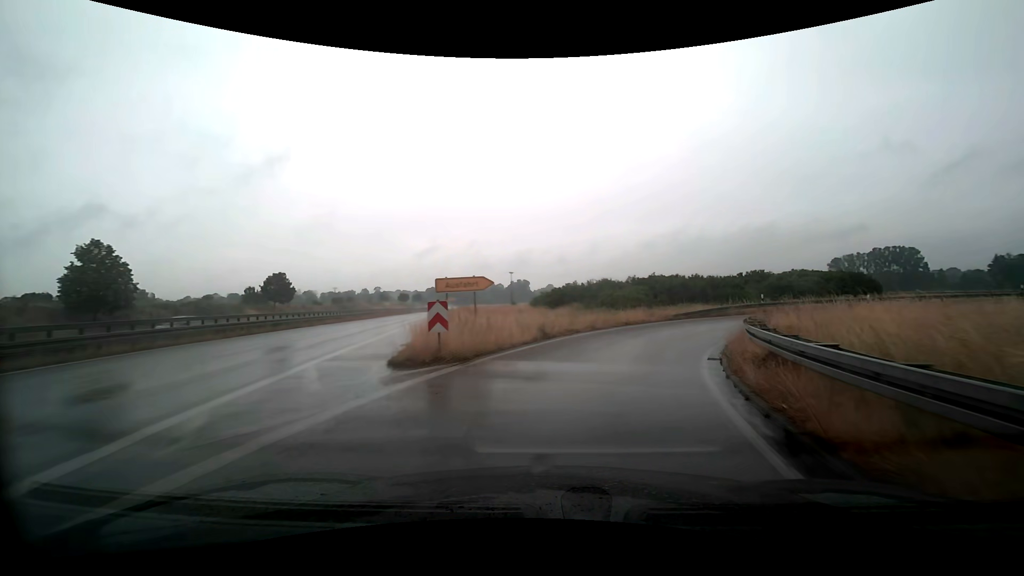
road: trunk_link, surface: asphalt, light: Day
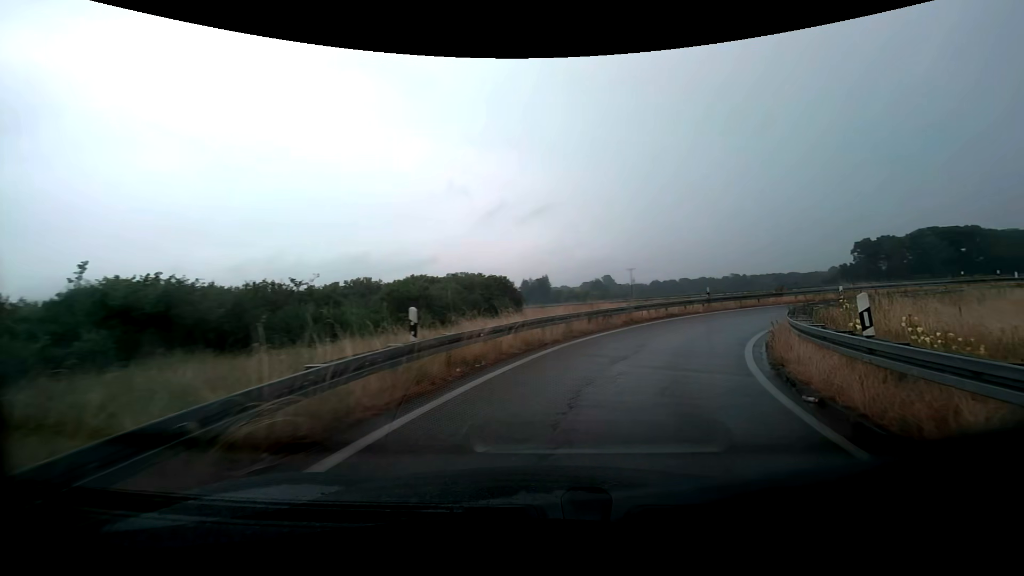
(+9.1, +28.0) m; +42°
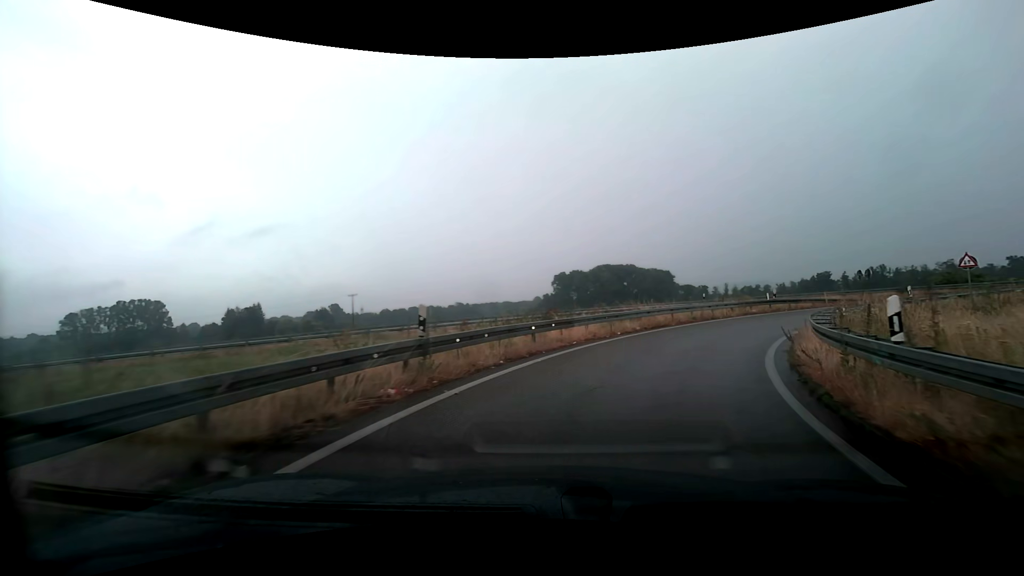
(+6.2, +20.8) m; +31°
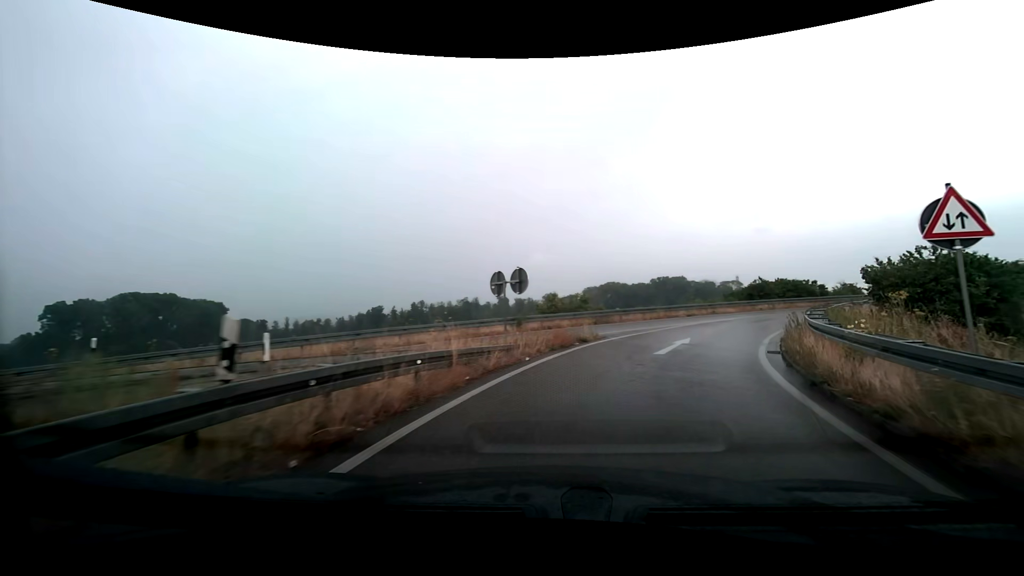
(+11.4, +27.1) m; +47°
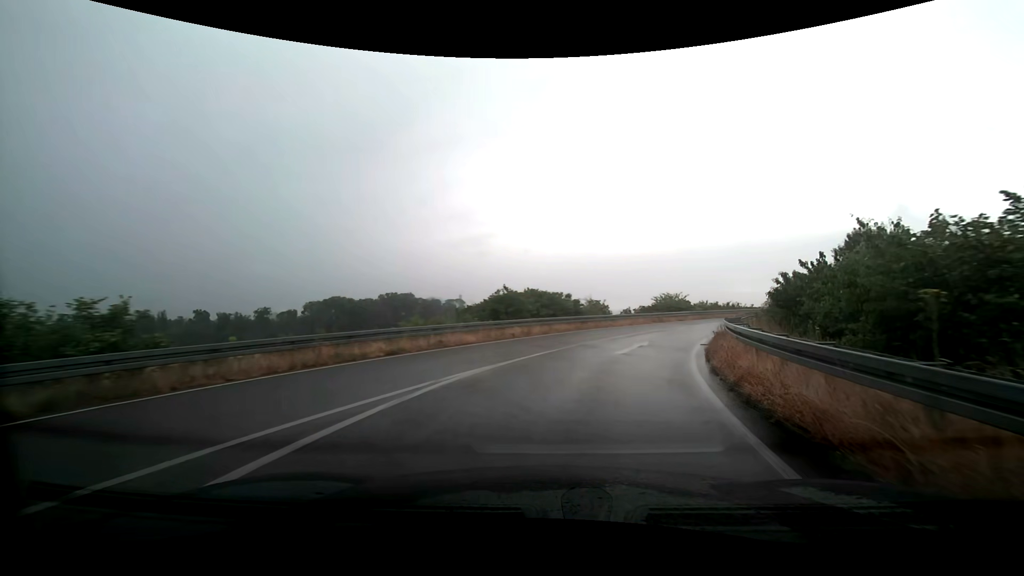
(+4.9, +17.6) m; +31°
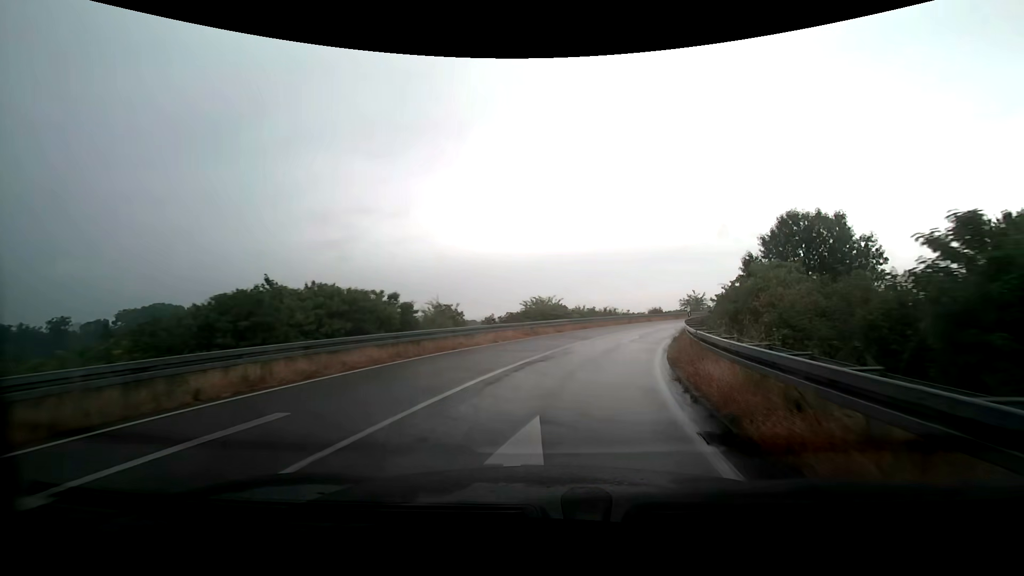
(+1.9, +12.2) m; +17°
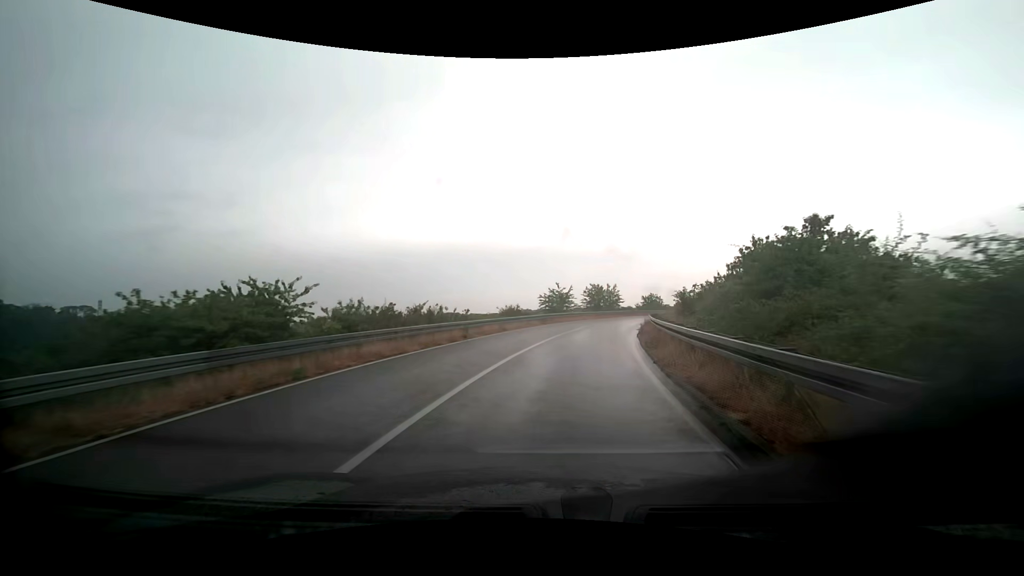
(+4.4, +25.1) m; +17°
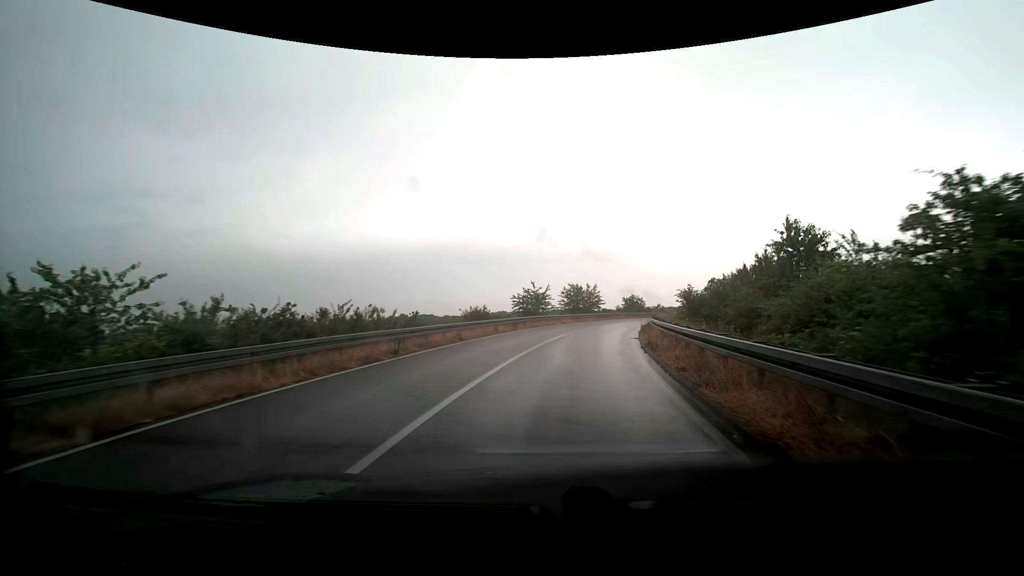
(+0.2, +6.8) m; +3°
(0, +10) (+1, +20) (+3, +30) (+5, +40) (+8, +49) (+12, +58) (+16, +67) (+21, +76) (+26, +85) (+32, +93) m
